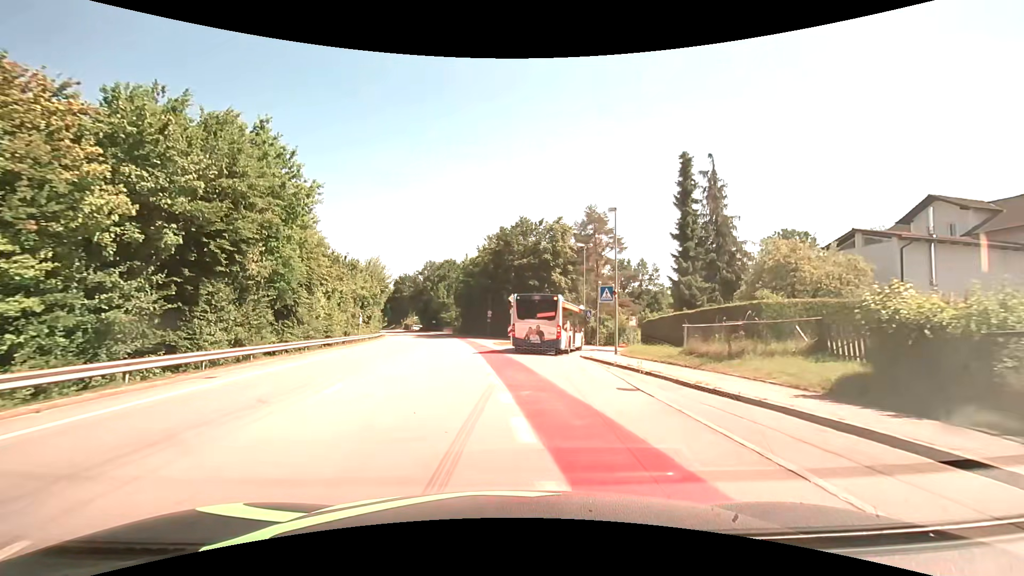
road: unclassified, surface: asphalt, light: Day
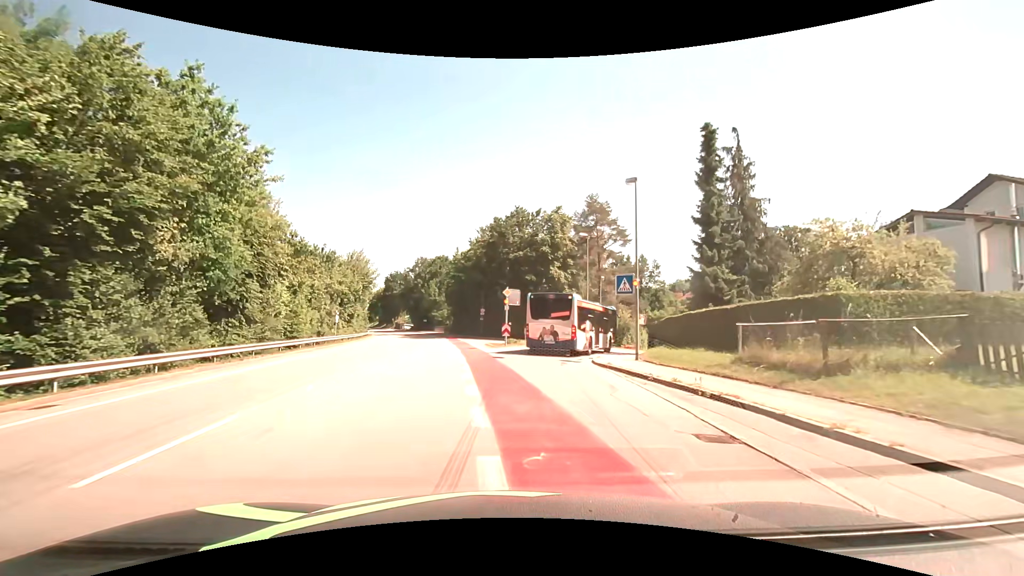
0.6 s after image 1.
(0.0, +5.3) m; +1°
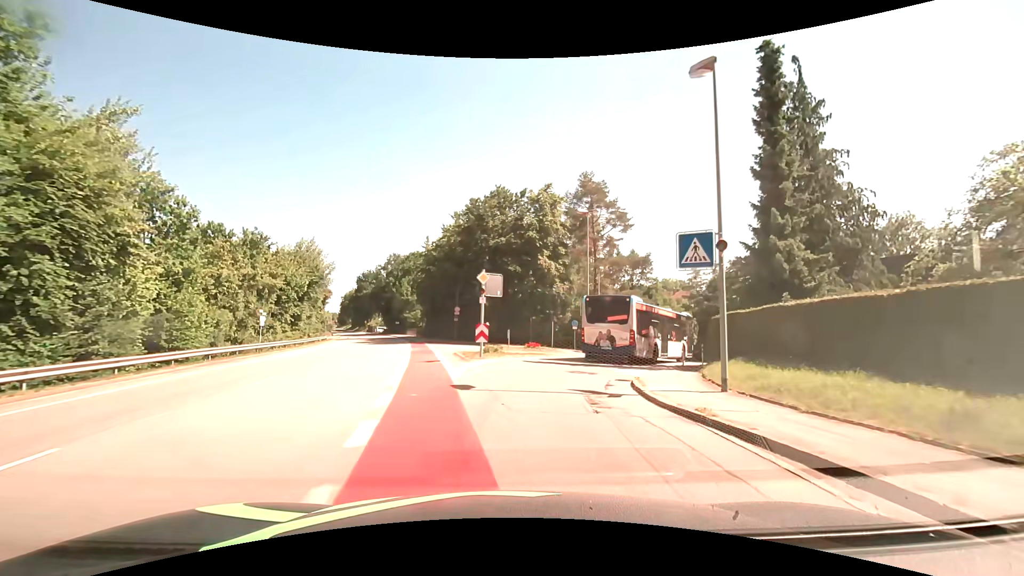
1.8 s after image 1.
(+0.1, +9.9) m; +2°
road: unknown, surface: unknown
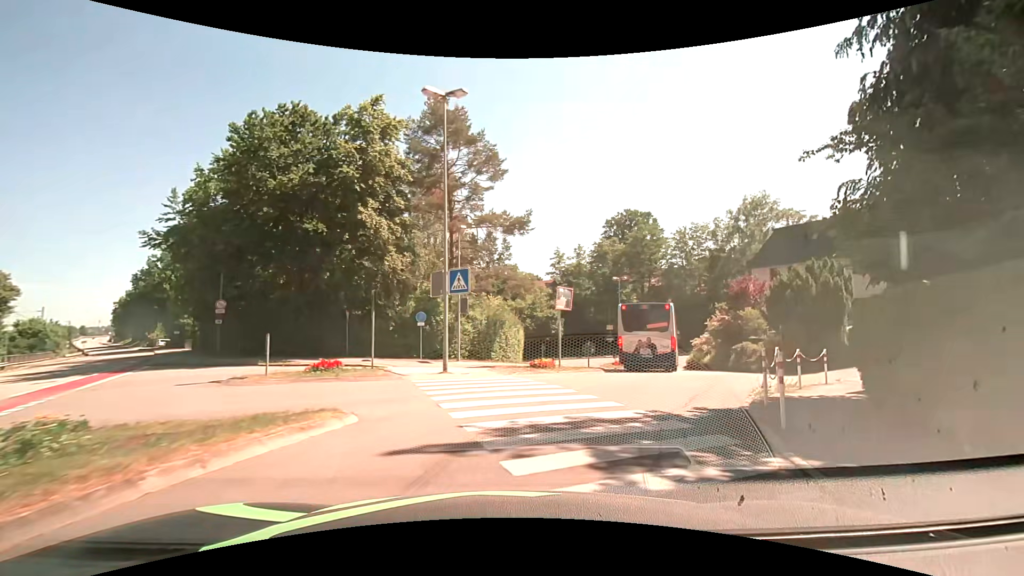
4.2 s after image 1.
(+1.9, +17.7) m; +16°
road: unclassified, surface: asphalt
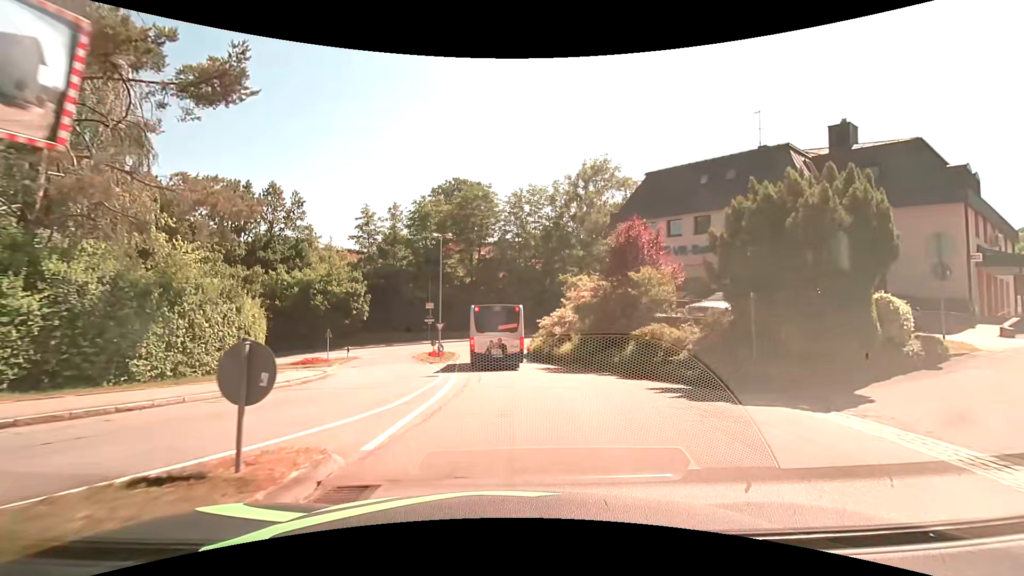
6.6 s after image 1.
(+3.8, +17.2) m; +21°
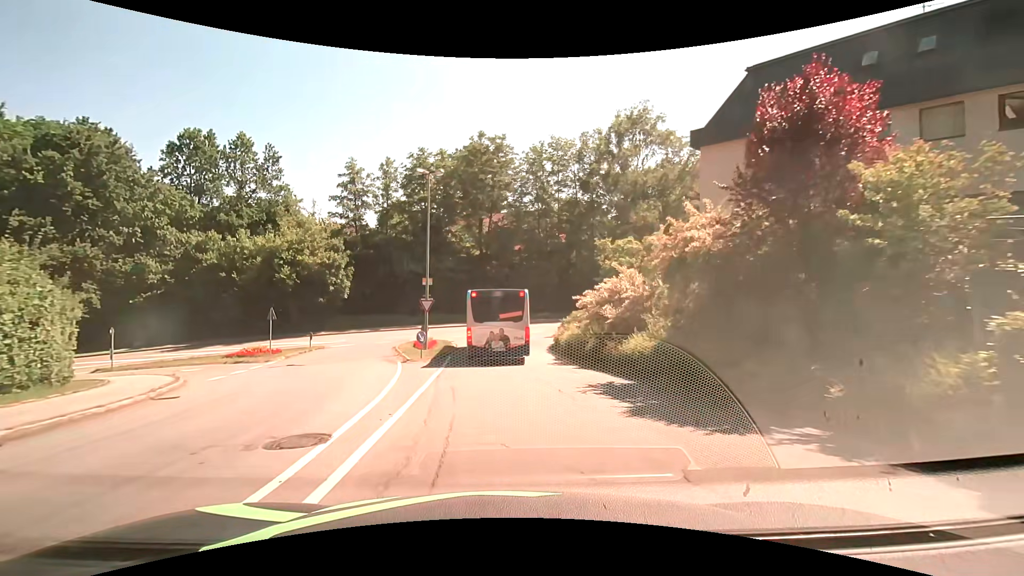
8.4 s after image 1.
(-0.2, +13.1) m; -2°
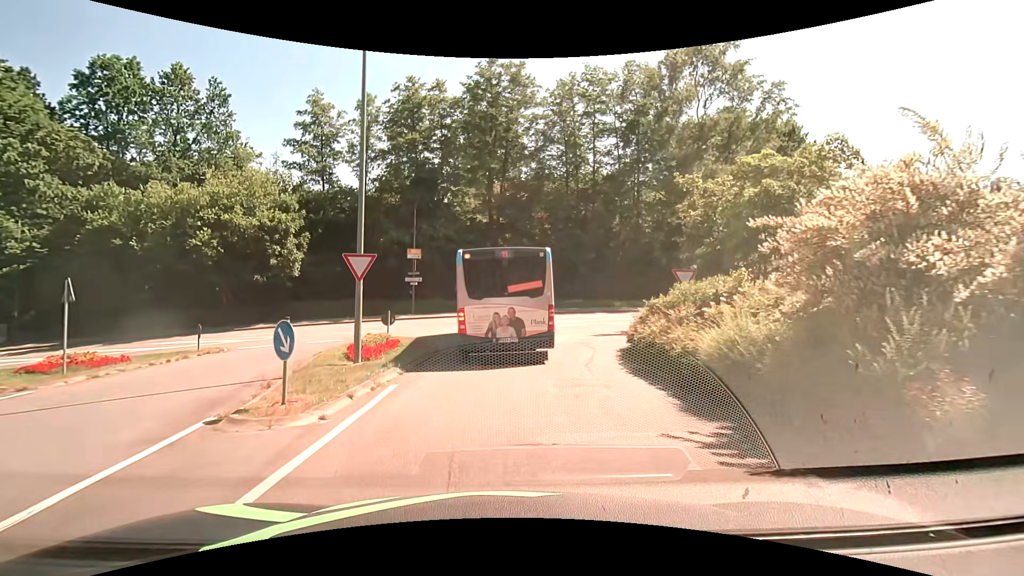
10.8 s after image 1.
(-0.2, +15.0) m; -2°
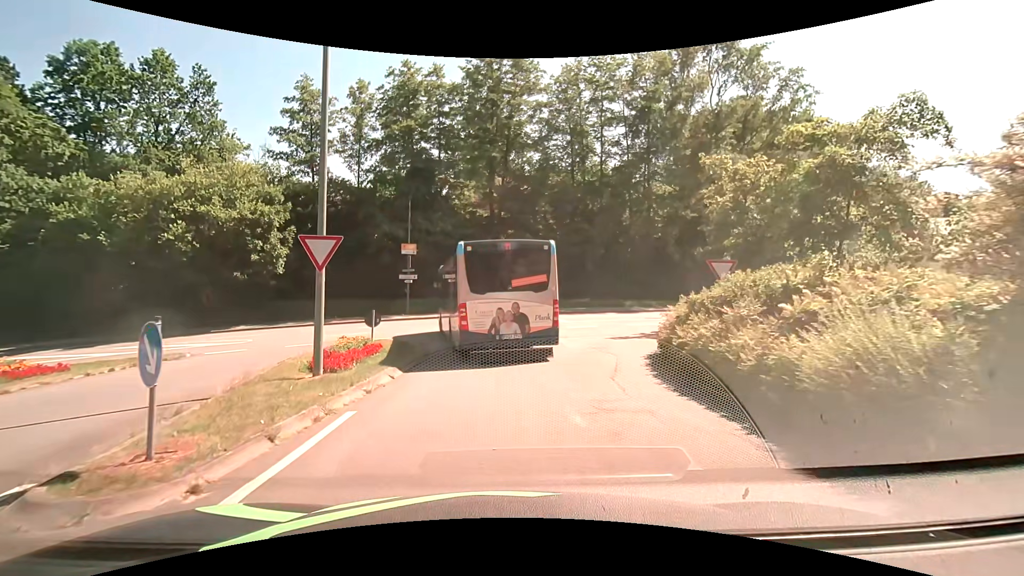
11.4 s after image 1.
(0.0, +2.8) m; 0°
(0, +10) (-1, +20) (-7, +28) (-16, +30) (-26, +29) (-36, +26) (-45, +21) (-53, +16) (-61, +9) (-68, +3) m
